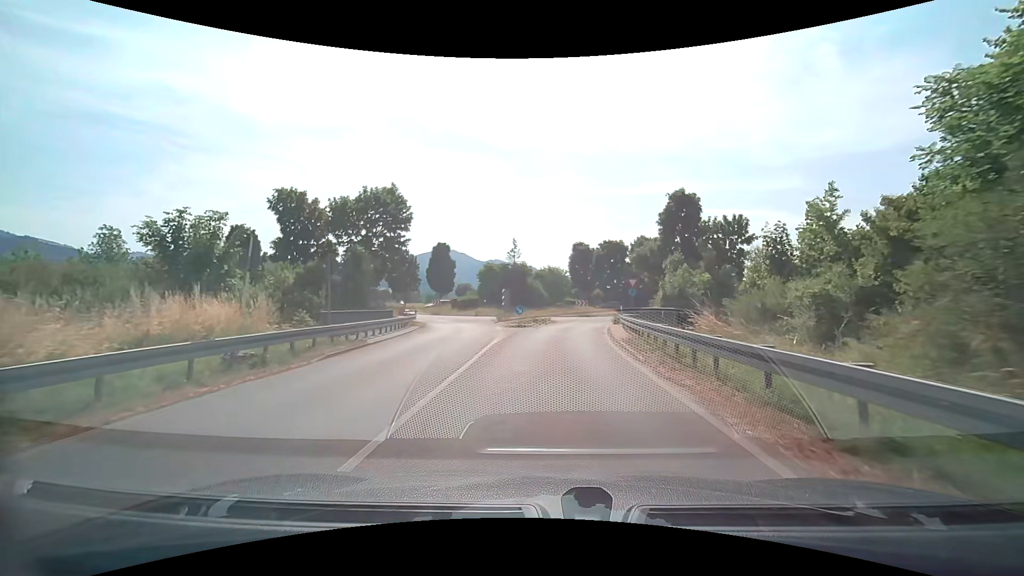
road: secondary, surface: asphalt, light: Day
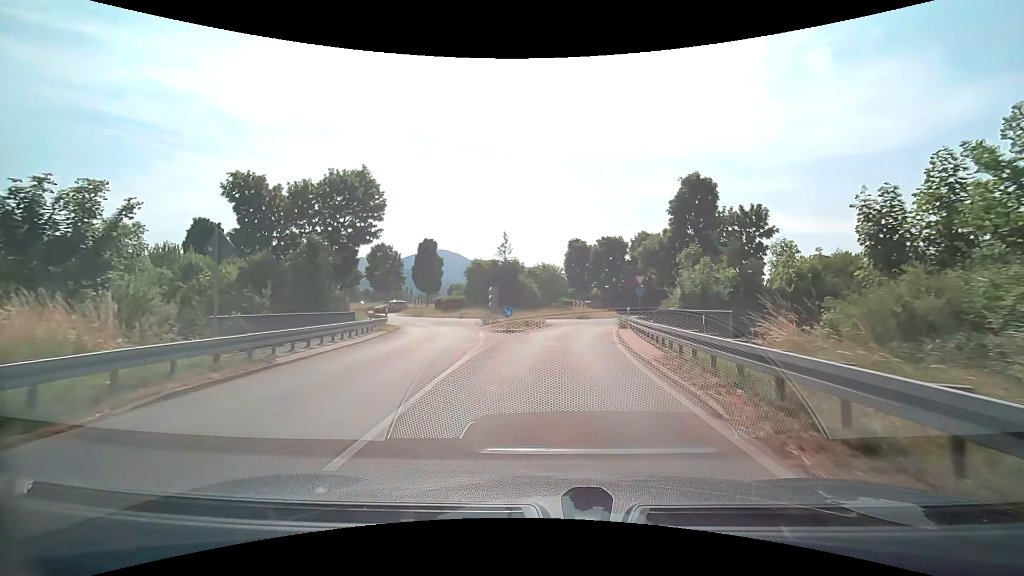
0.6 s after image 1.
(0.0, +5.4) m; +1°
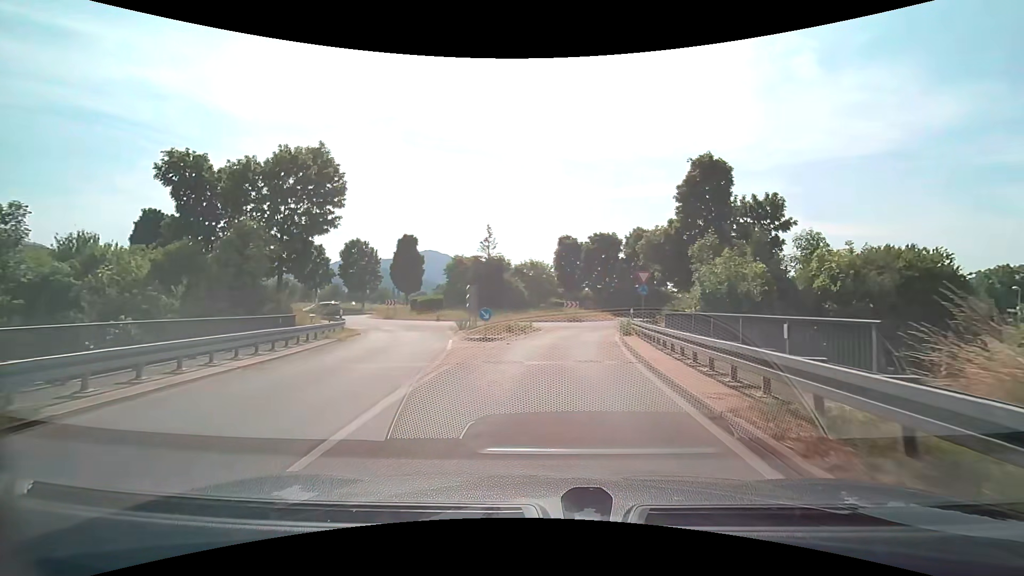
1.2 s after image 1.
(+0.1, +5.1) m; +2°
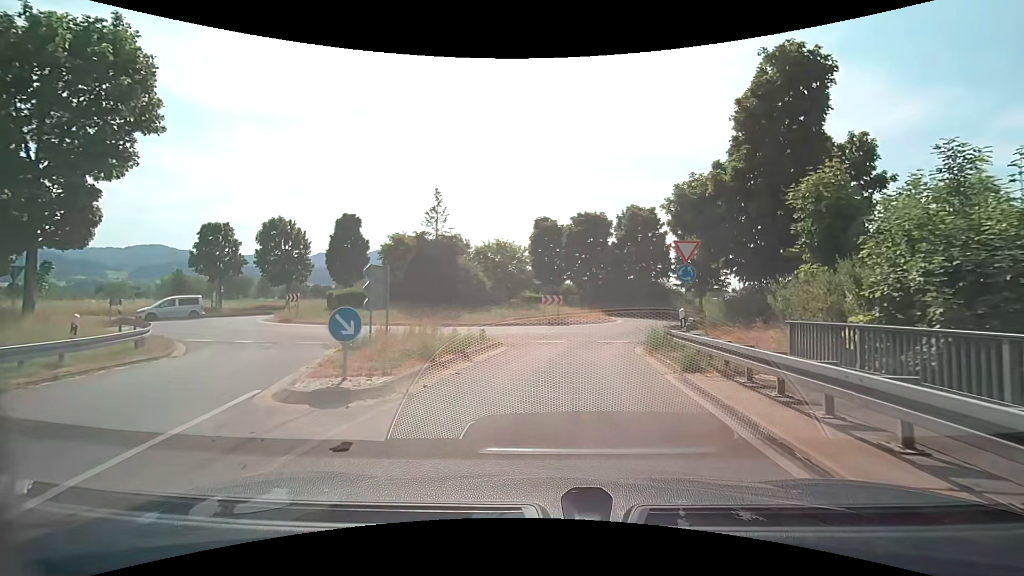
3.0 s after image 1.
(+0.2, +12.8) m; +2°
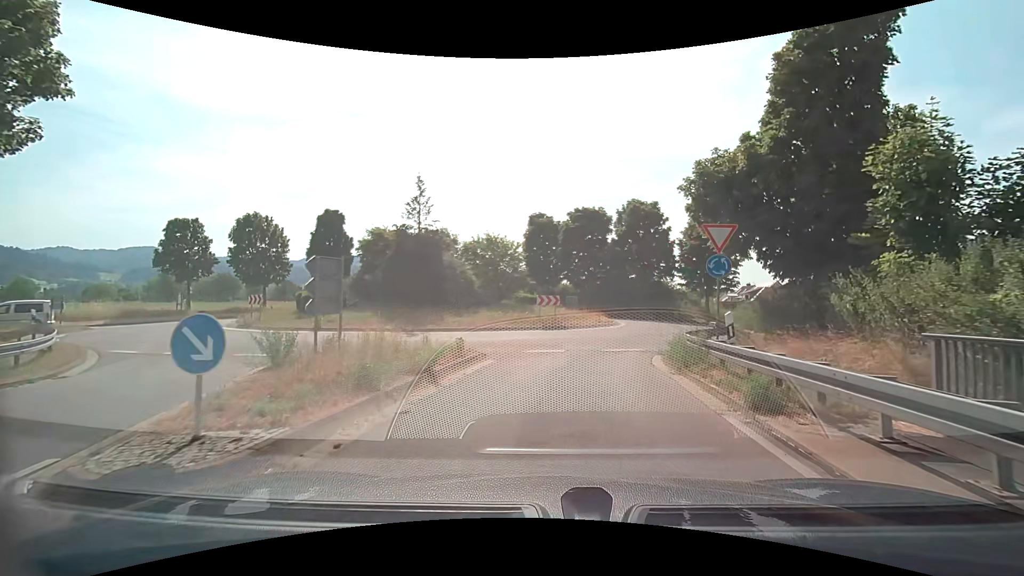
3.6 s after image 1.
(0.0, +3.4) m; 0°
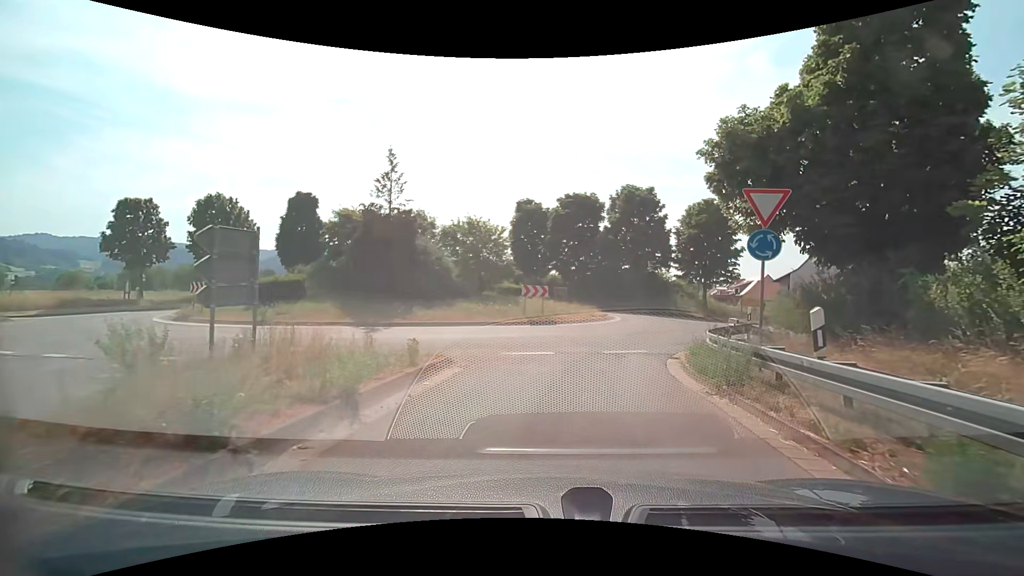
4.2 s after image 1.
(+0.1, +3.3) m; +1°
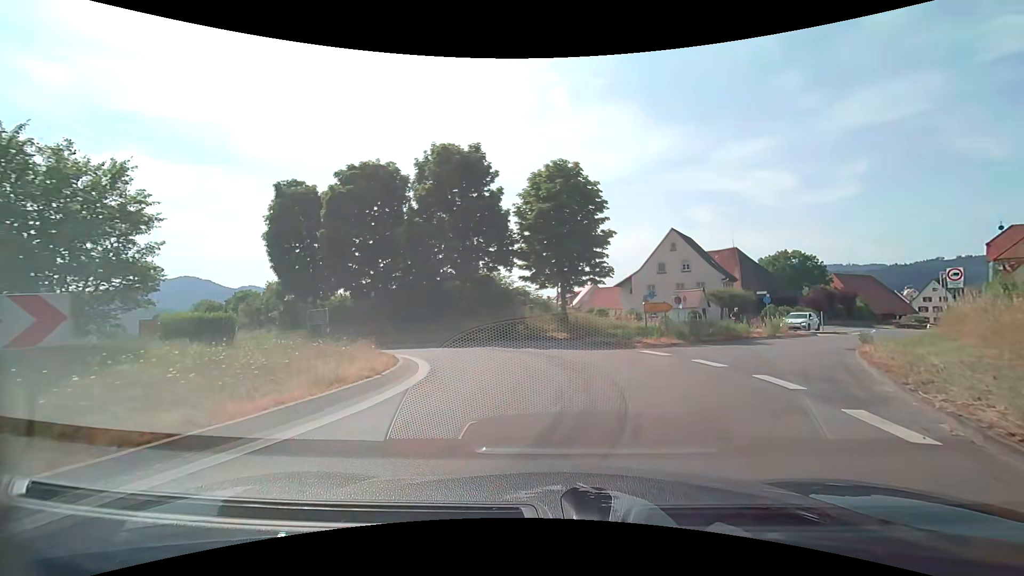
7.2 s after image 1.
(+2.5, +17.3) m; +19°
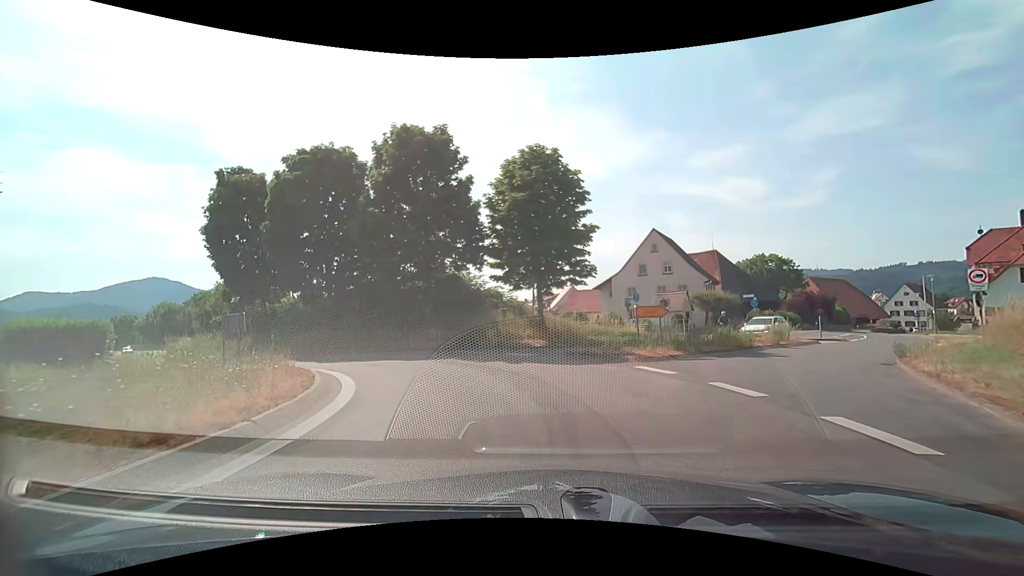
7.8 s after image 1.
(+0.1, +3.3) m; +4°
(-1, +10) (-5, +19) (-14, +24) (-22, +30) (-30, +36) (-36, +44) (-42, +52) (-48, +60) (-54, +68) (-60, +76) m
